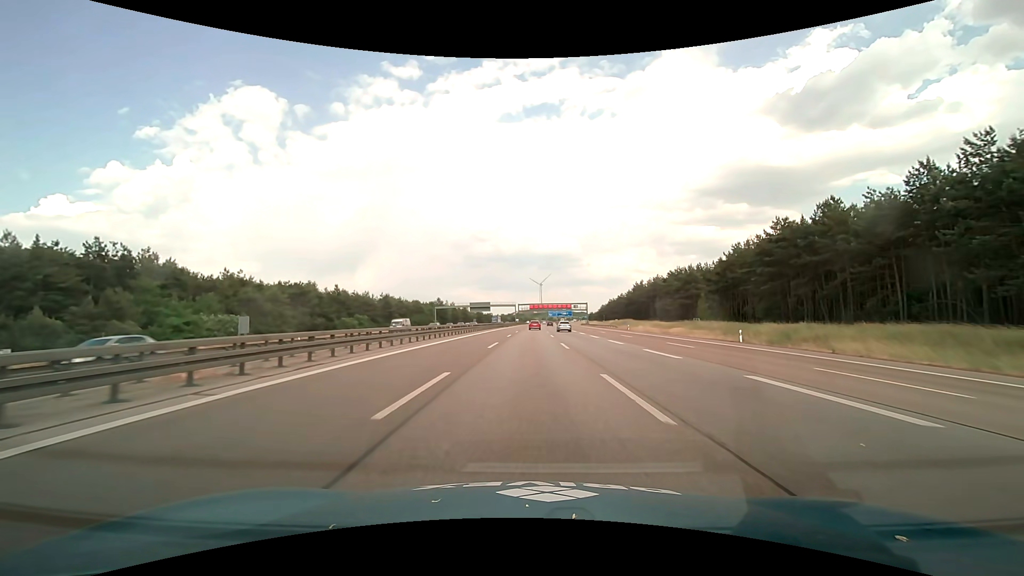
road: motorway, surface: asphalt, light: Day
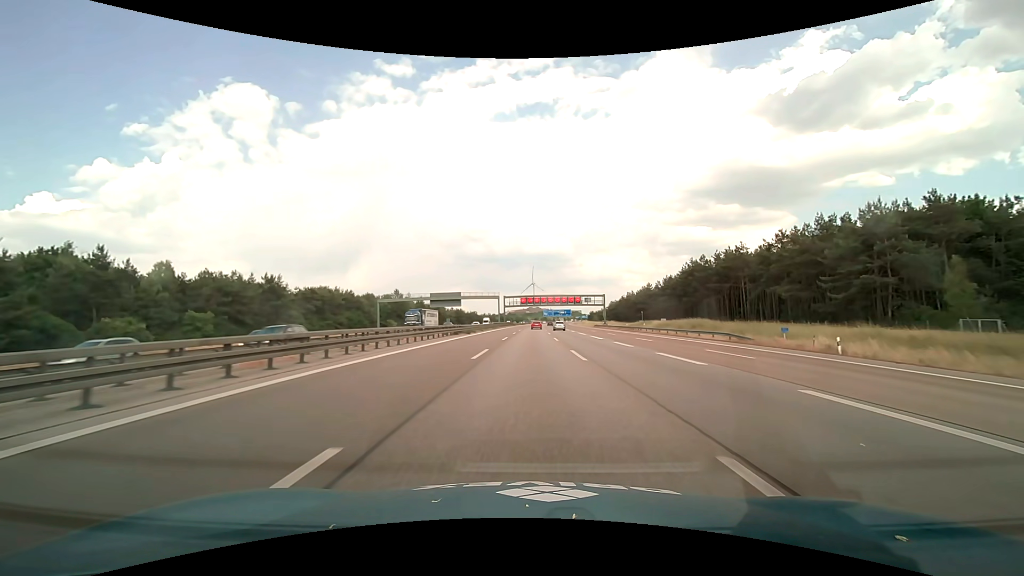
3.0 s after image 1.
(+0.4, +62.7) m; +1°
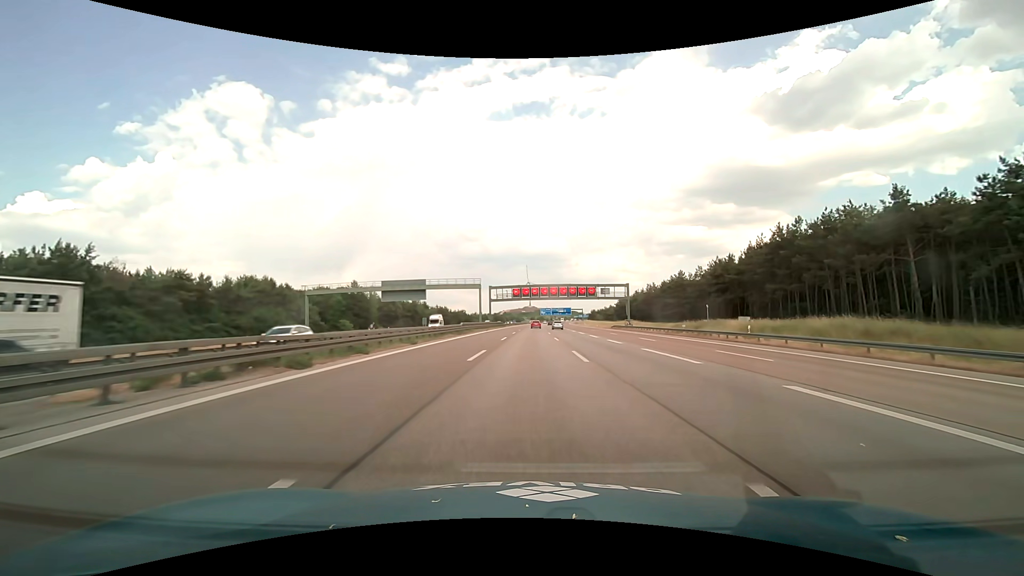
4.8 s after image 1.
(+0.2, +37.7) m; +1°
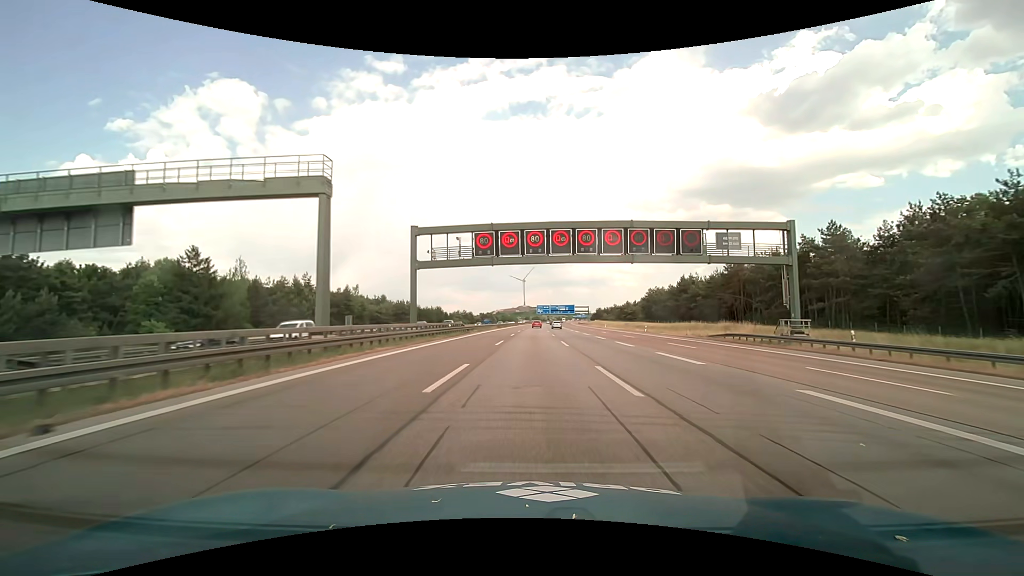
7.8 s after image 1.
(+0.3, +62.7) m; +1°
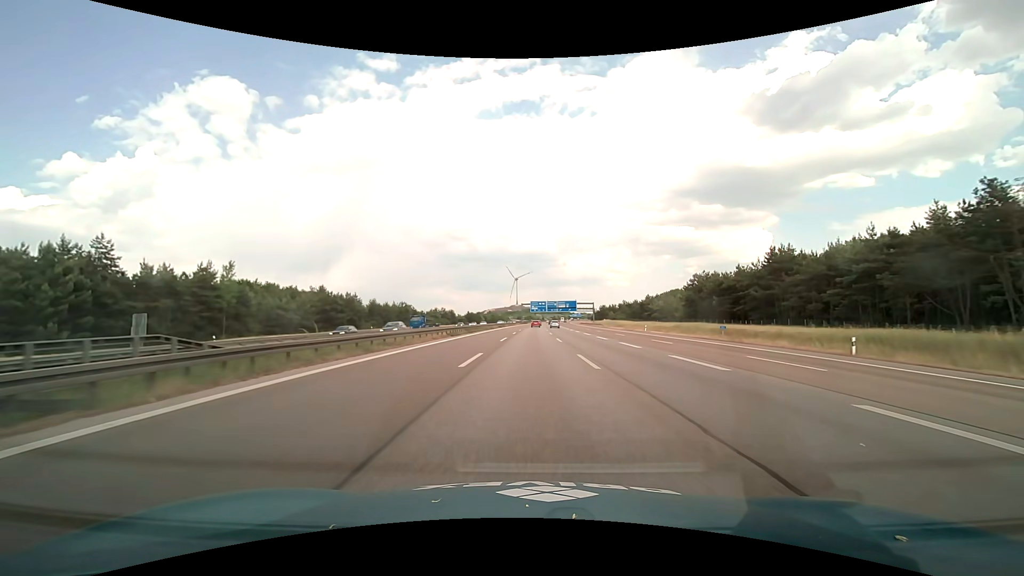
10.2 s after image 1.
(+0.4, +50.1) m; +1°
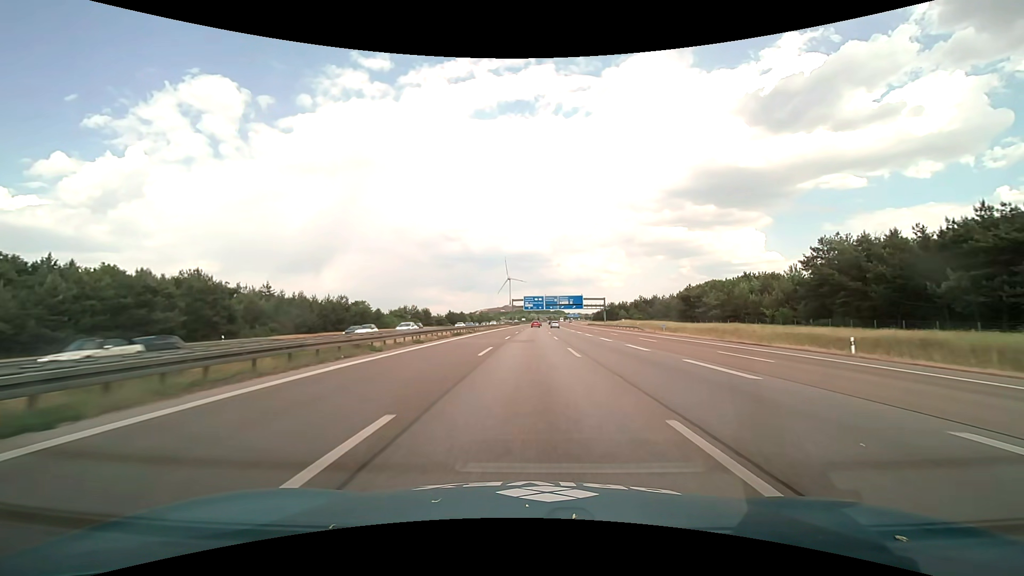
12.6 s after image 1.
(+0.5, +50.1) m; +1°
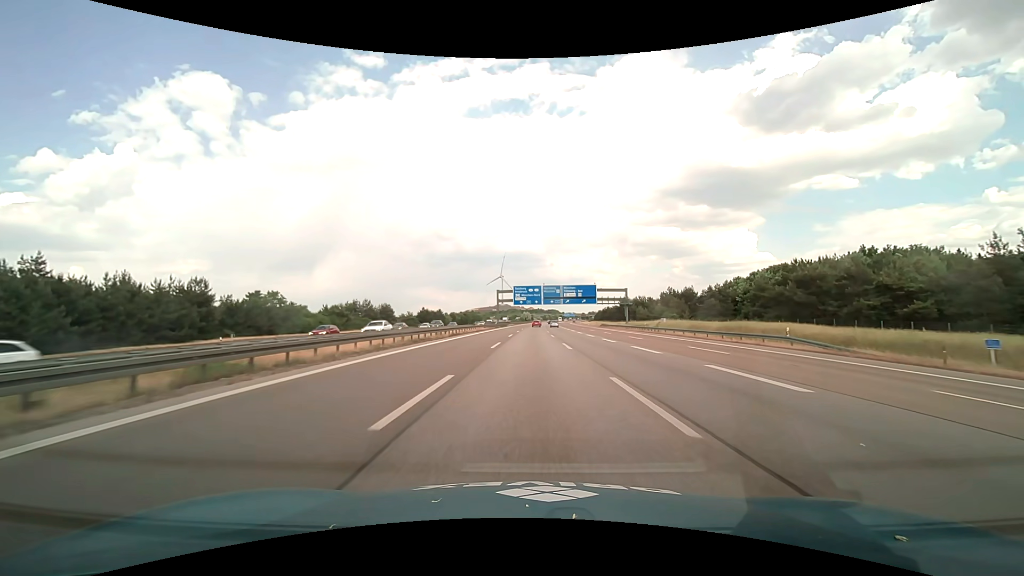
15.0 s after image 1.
(+0.2, +50.2) m; +1°
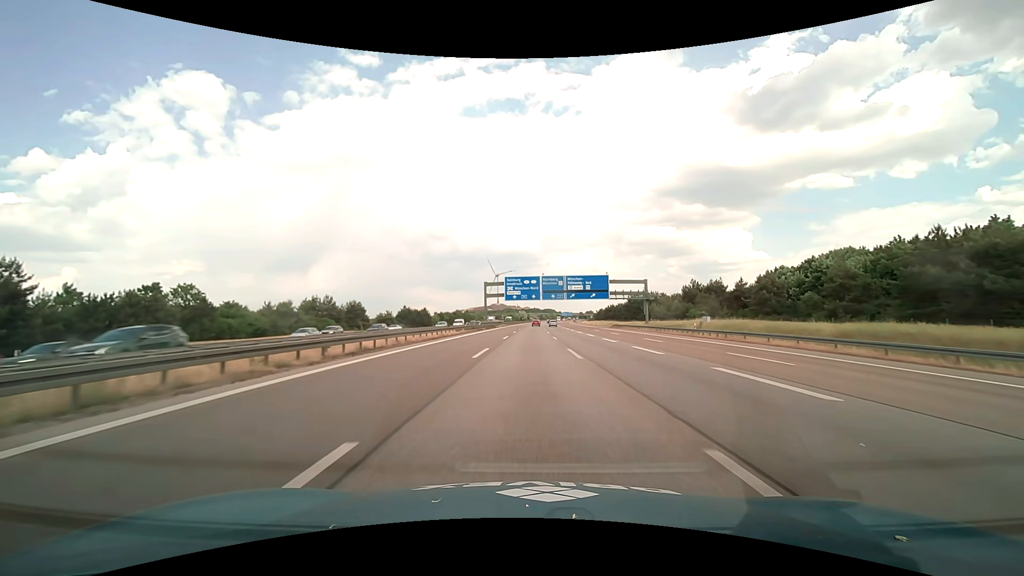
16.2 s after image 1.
(+0.1, +25.1) m; 0°
(0, +10) (0, +20) (0, +30) (0, +40) (0, +50) (0, +60) (+1, +70) (+1, +80) (+1, +90) (+1, +100) m
